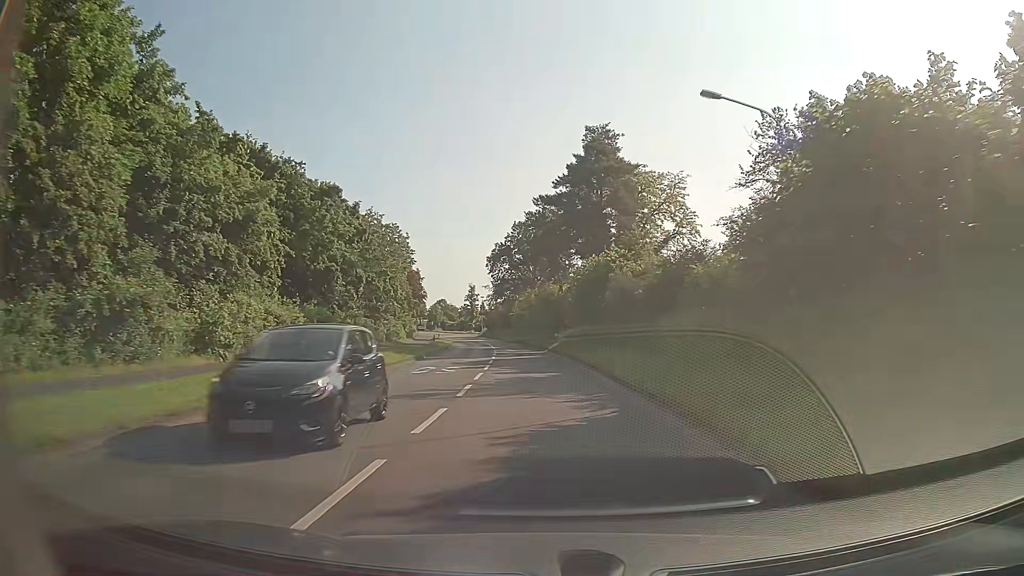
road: secondary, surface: asphalt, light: Day
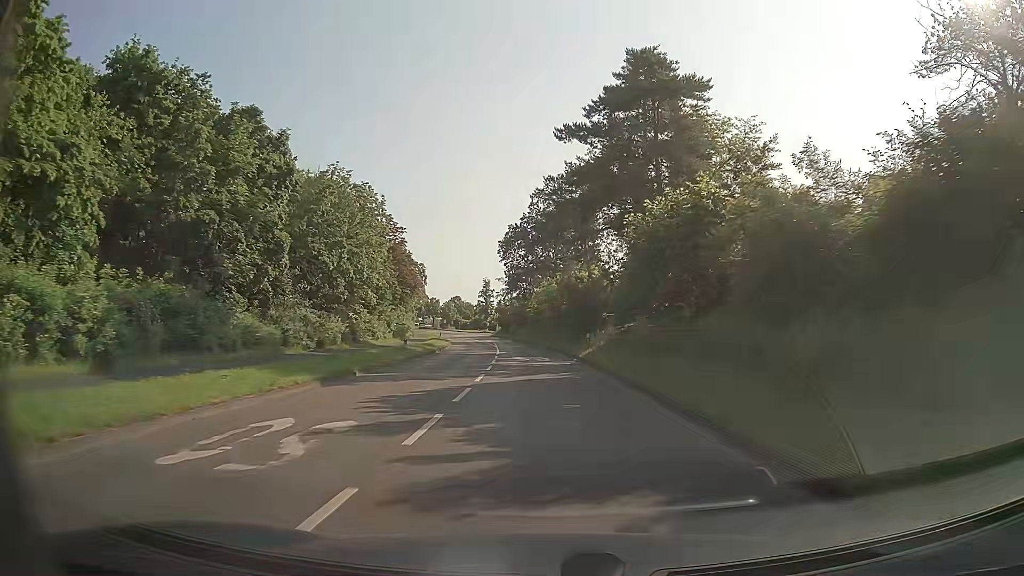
(-0.2, +16.8) m; -1°
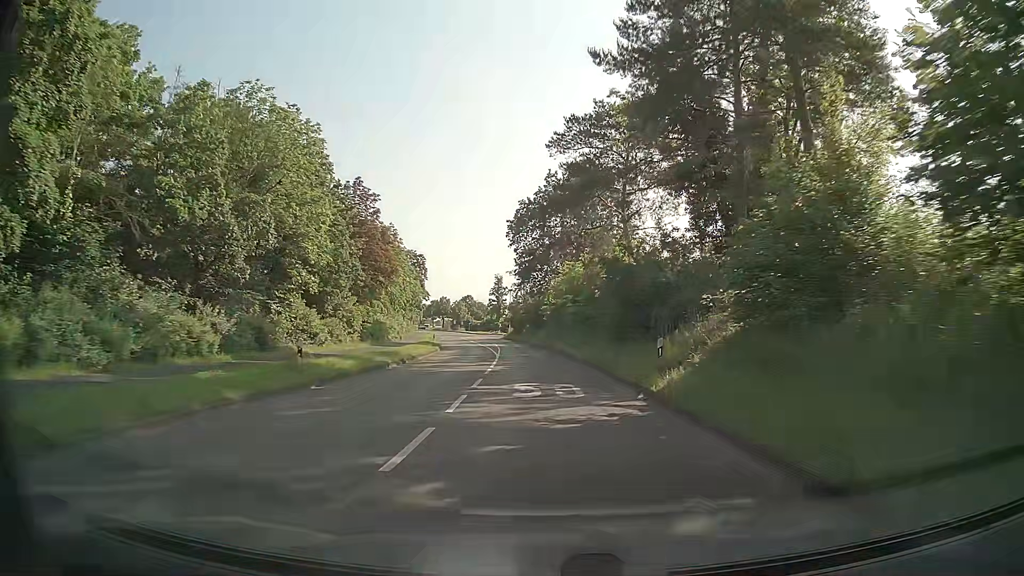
(-0.3, +16.9) m; -2°
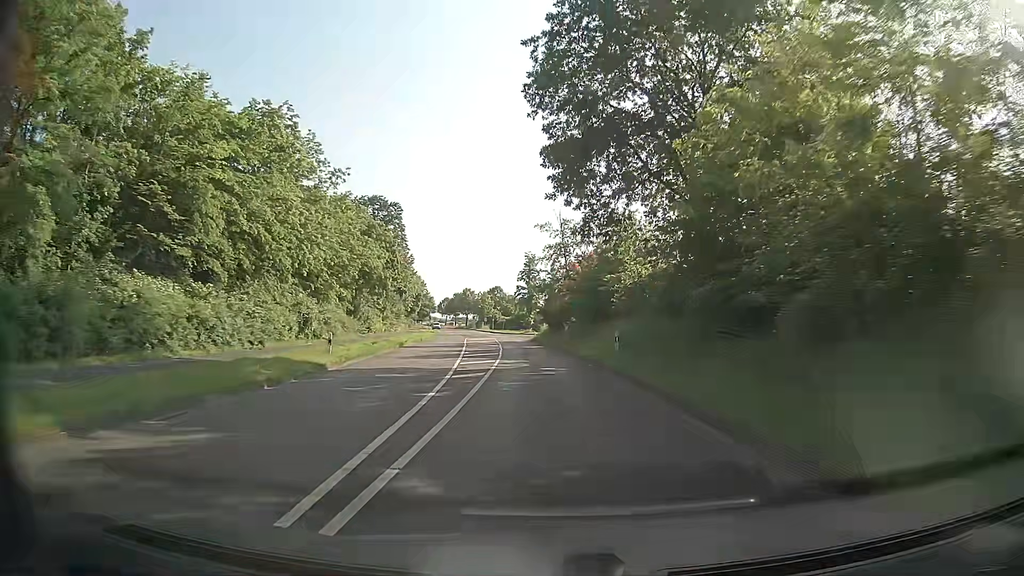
(-1.4, +42.5) m; -3°
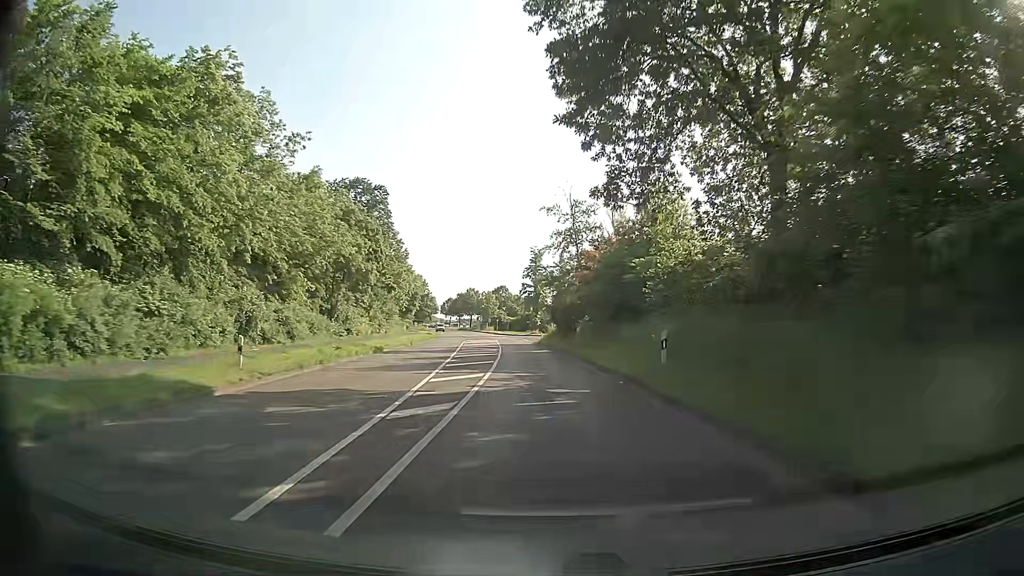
(-0.1, +8.6) m; -1°
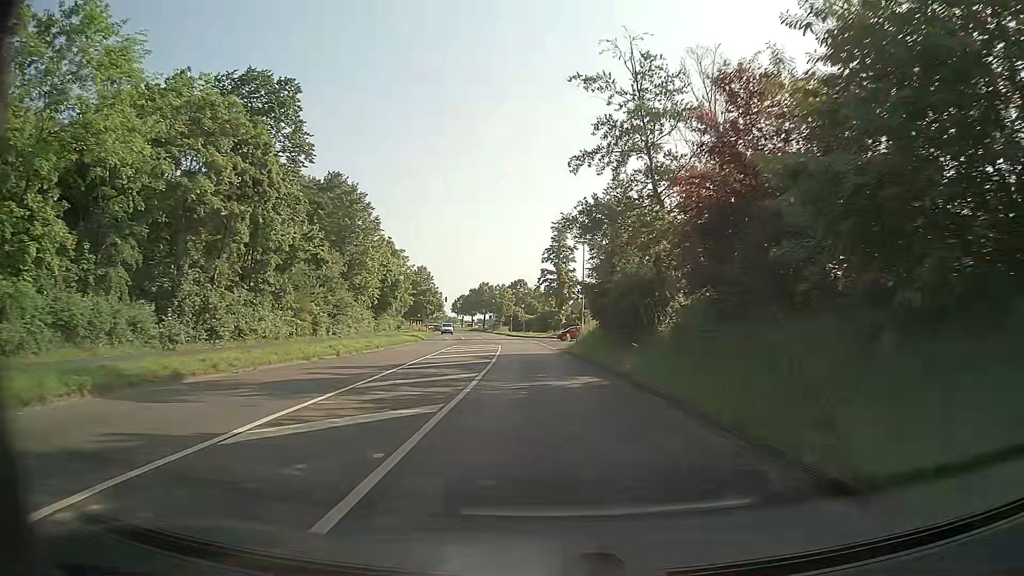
(-0.5, +25.7) m; -2°
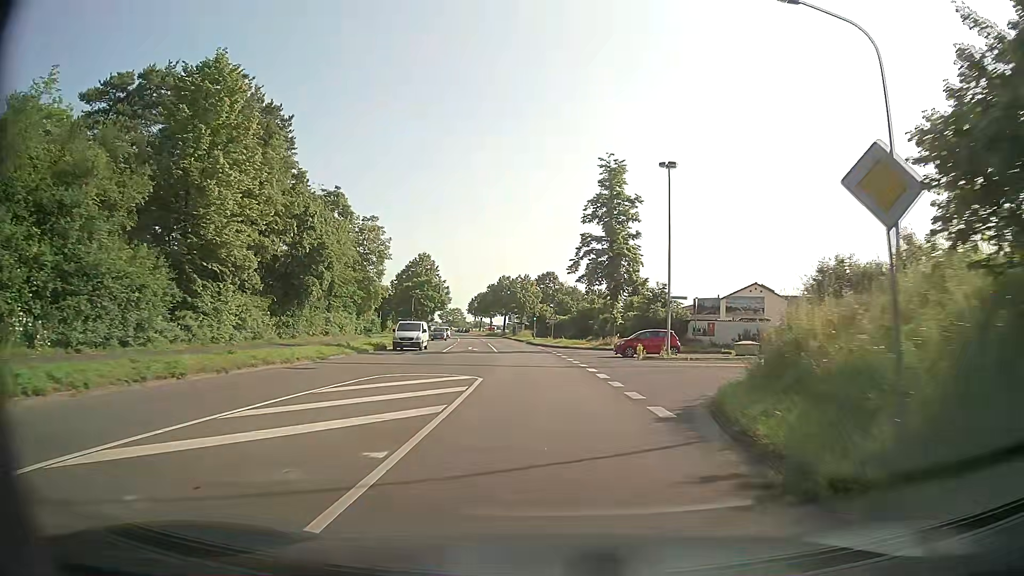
(-0.8, +33.2) m; -3°
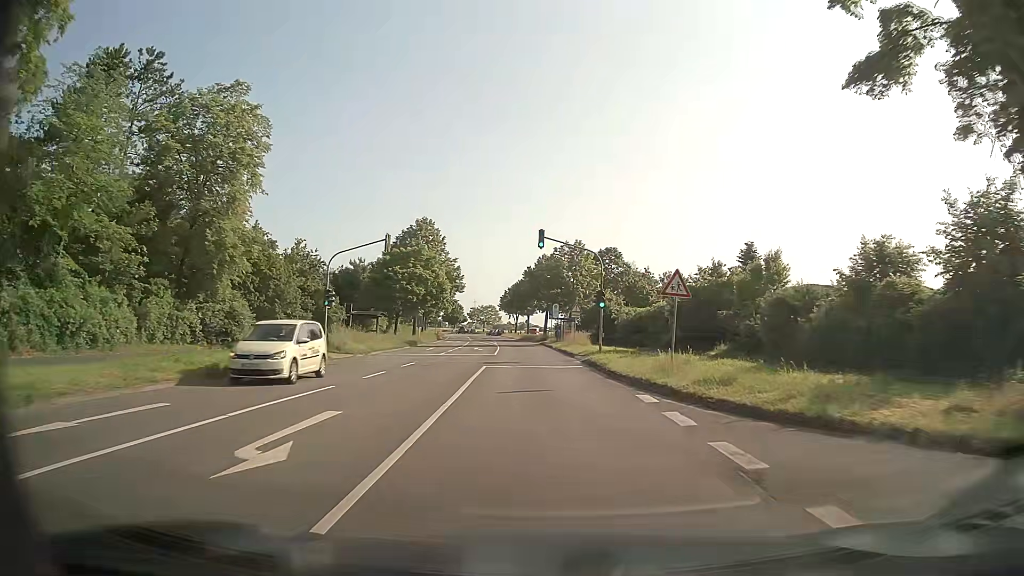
(-1.4, +40.6) m; -5°
(0, +10) (0, +20) (-1, +30) (-1, +40) (-1, +50) (-2, +60) (-3, +70) (-3, +80) (-4, +90) (-6, +100) m
